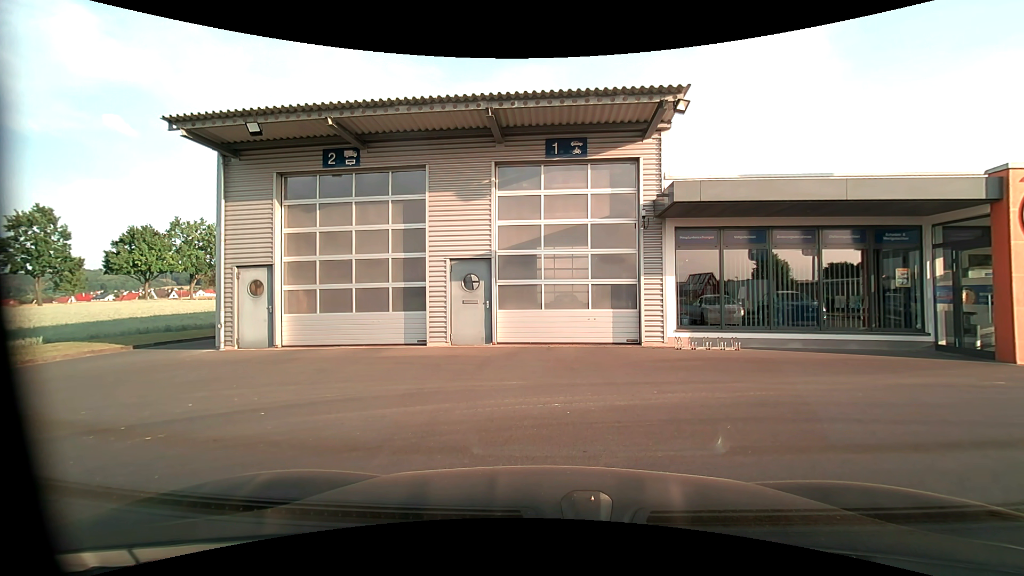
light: Day
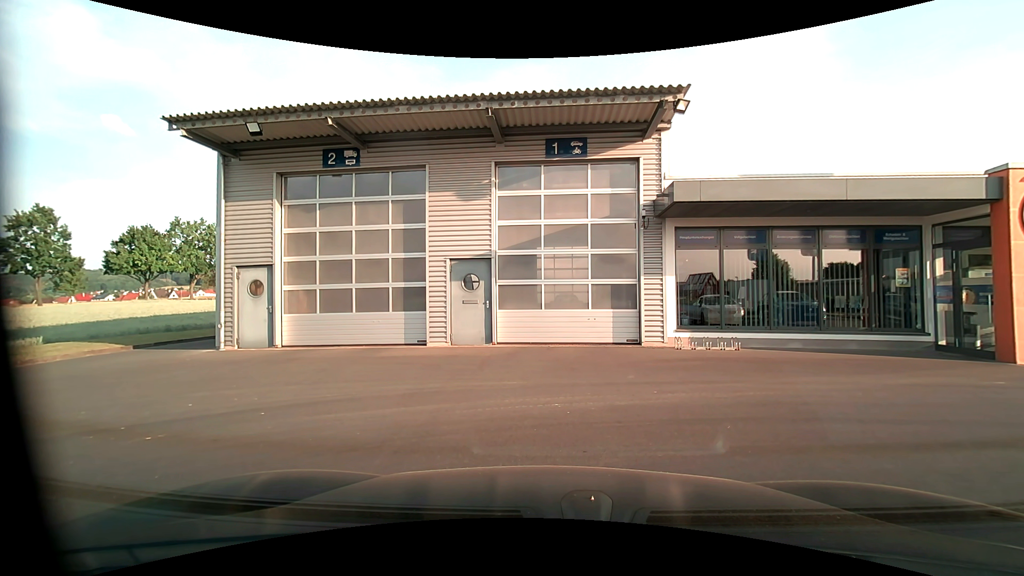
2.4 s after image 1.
(0.0, 0.0) m; 0°
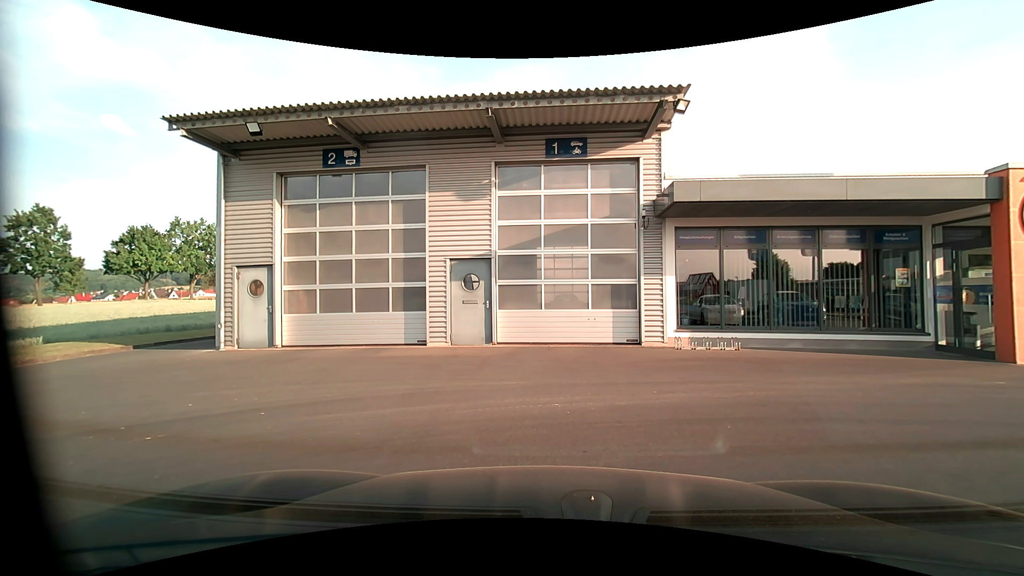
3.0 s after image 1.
(0.0, 0.0) m; 0°
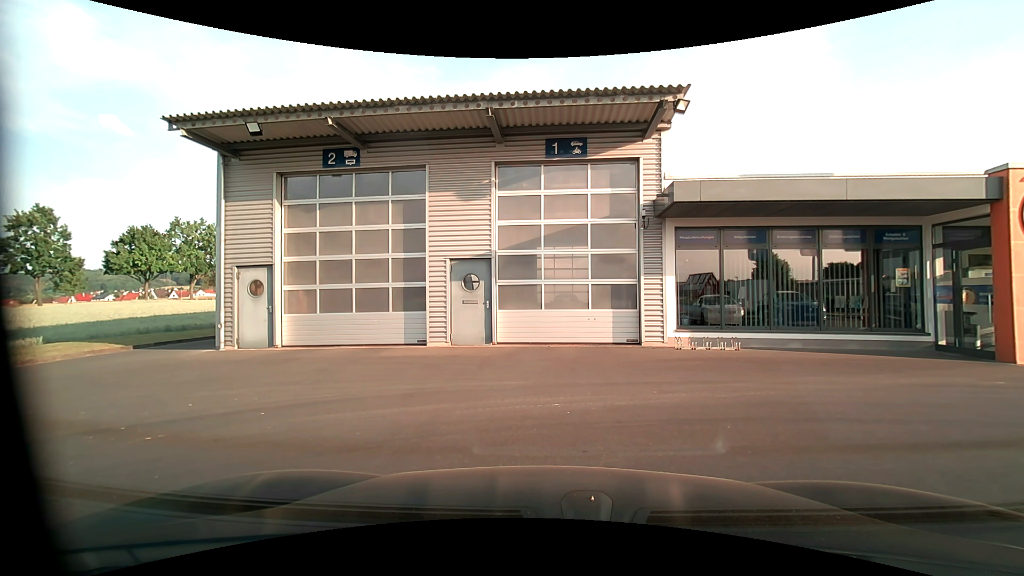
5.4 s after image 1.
(0.0, 0.0) m; 0°
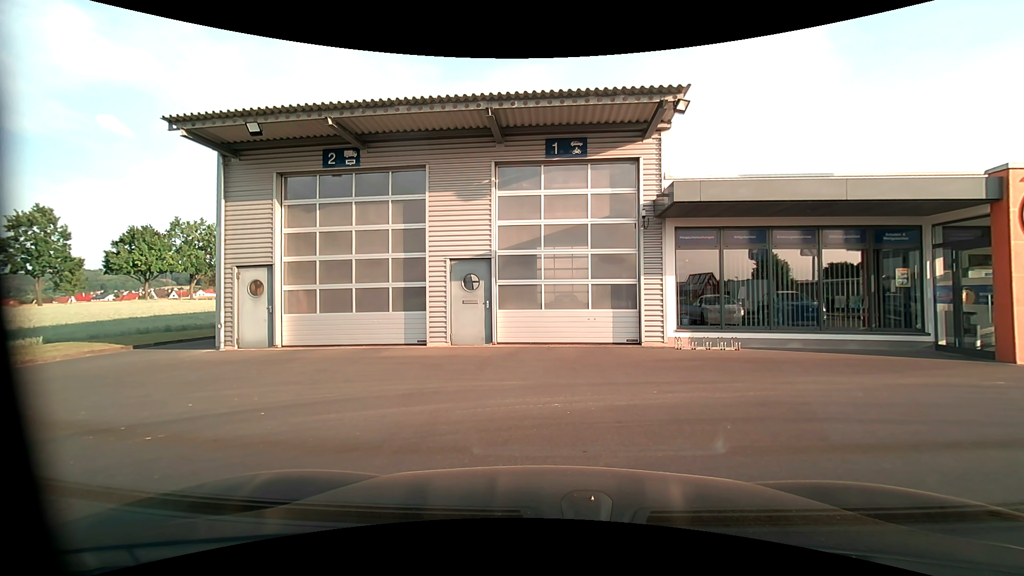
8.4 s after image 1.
(0.0, 0.0) m; 0°
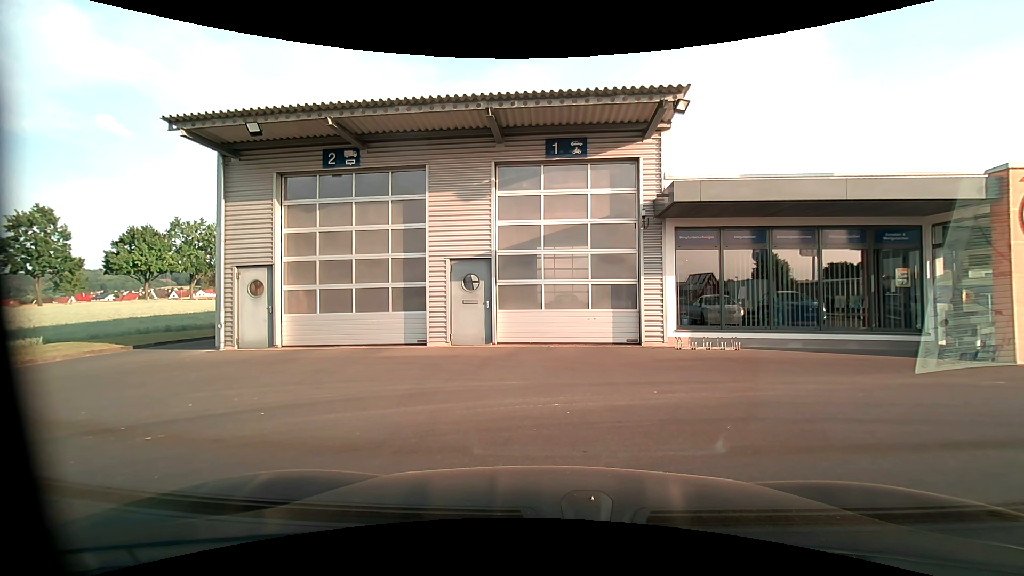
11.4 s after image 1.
(0.0, 0.0) m; 0°
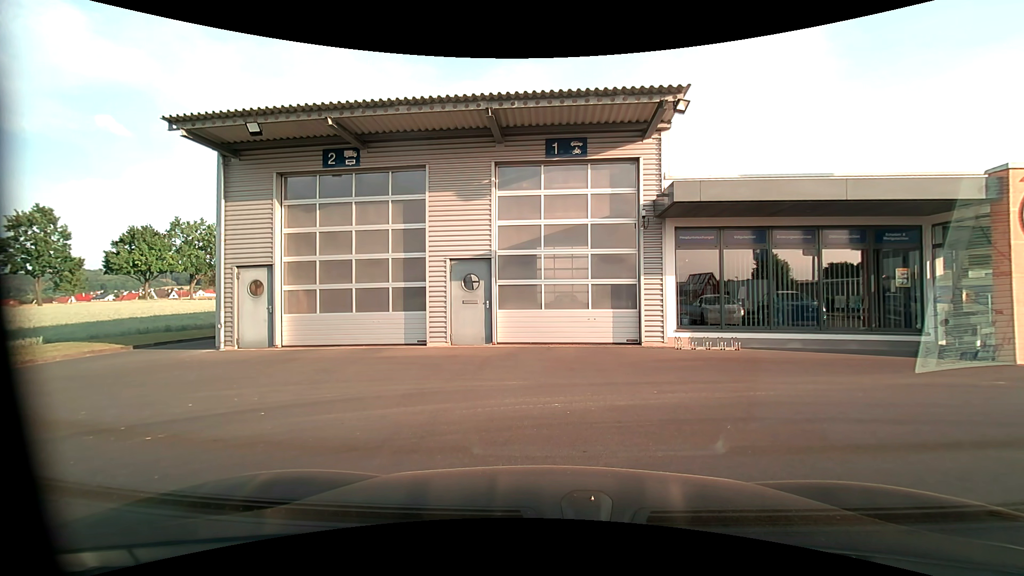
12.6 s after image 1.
(0.0, 0.0) m; 0°
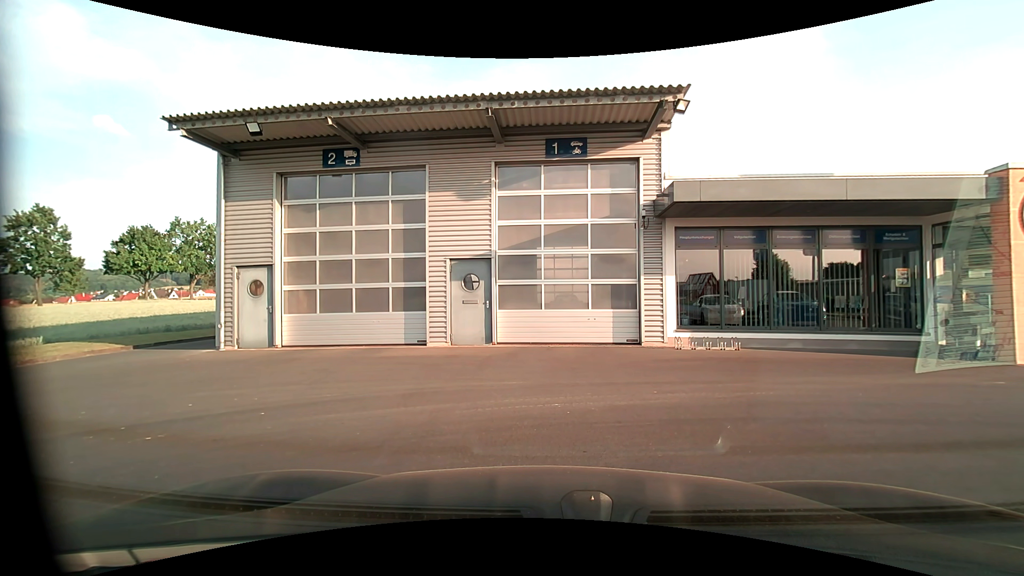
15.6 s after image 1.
(0.0, 0.0) m; 0°
